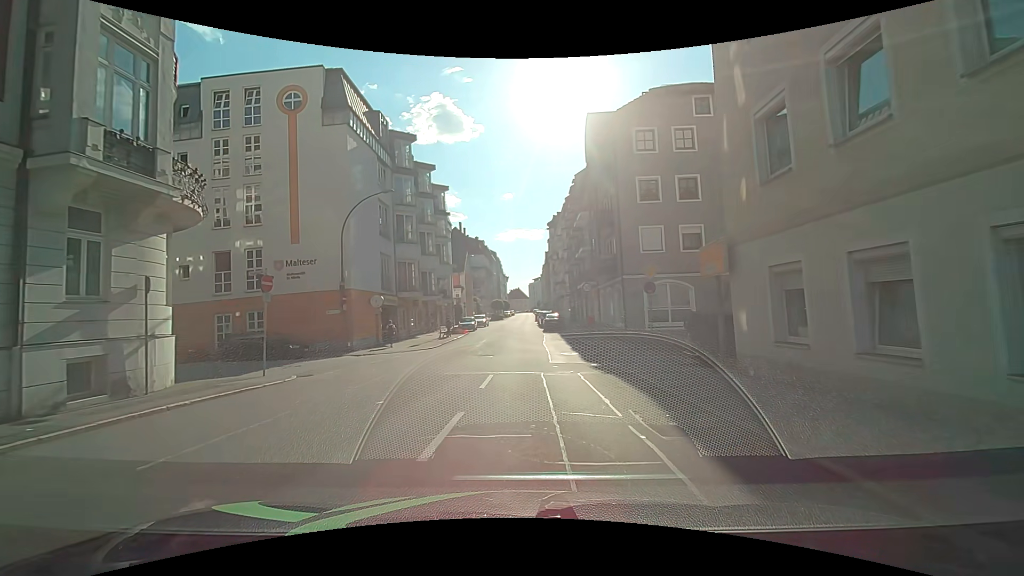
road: tertiary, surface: asphalt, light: Day
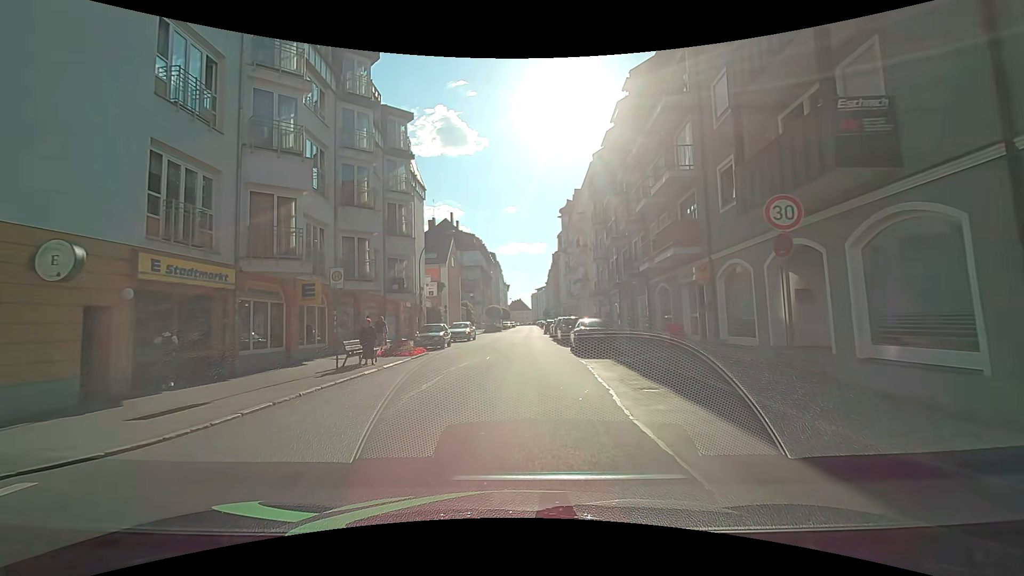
(-0.4, +21.5) m; -1°
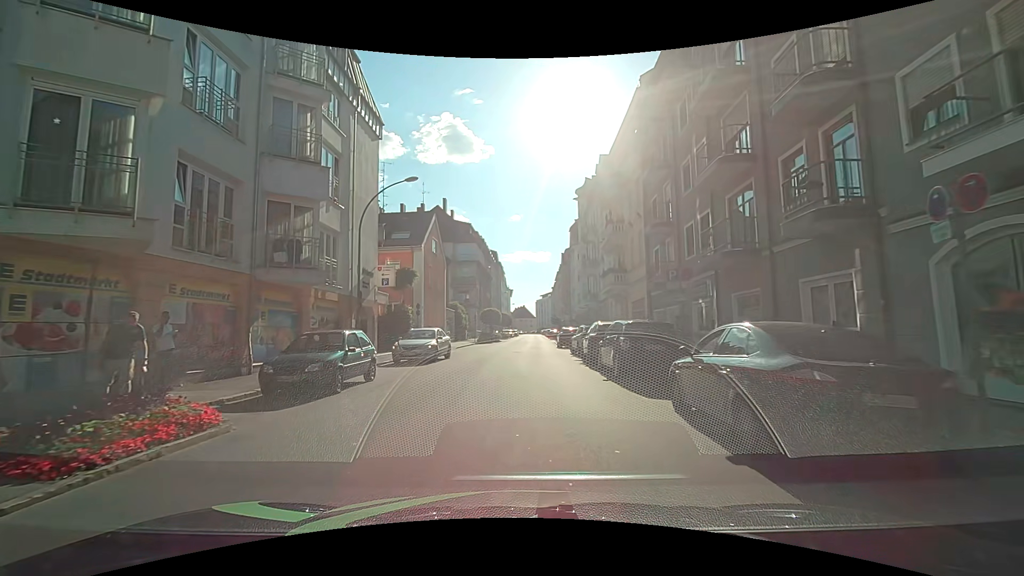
(+0.1, +15.9) m; +1°
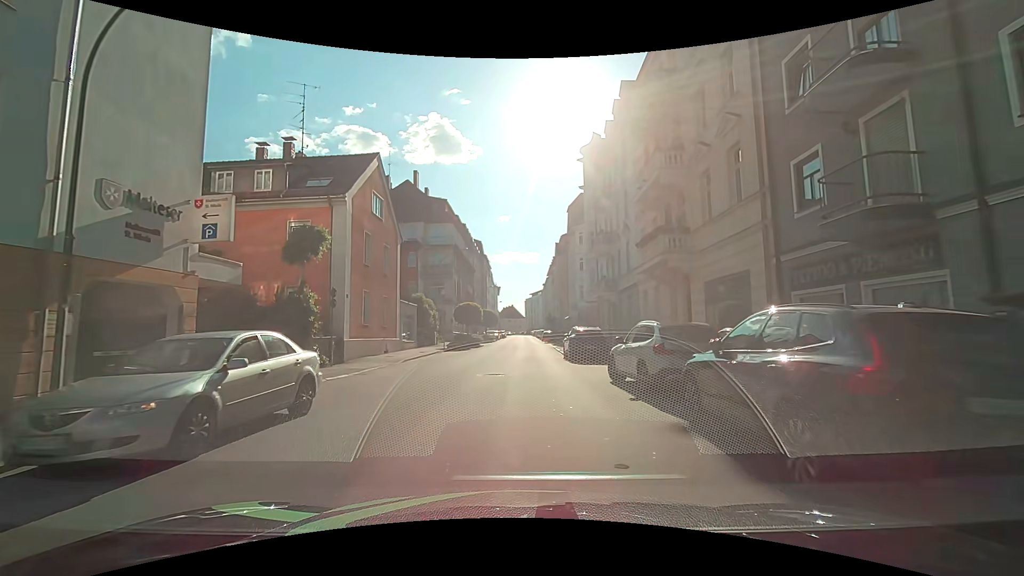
(0.0, +14.8) m; 0°
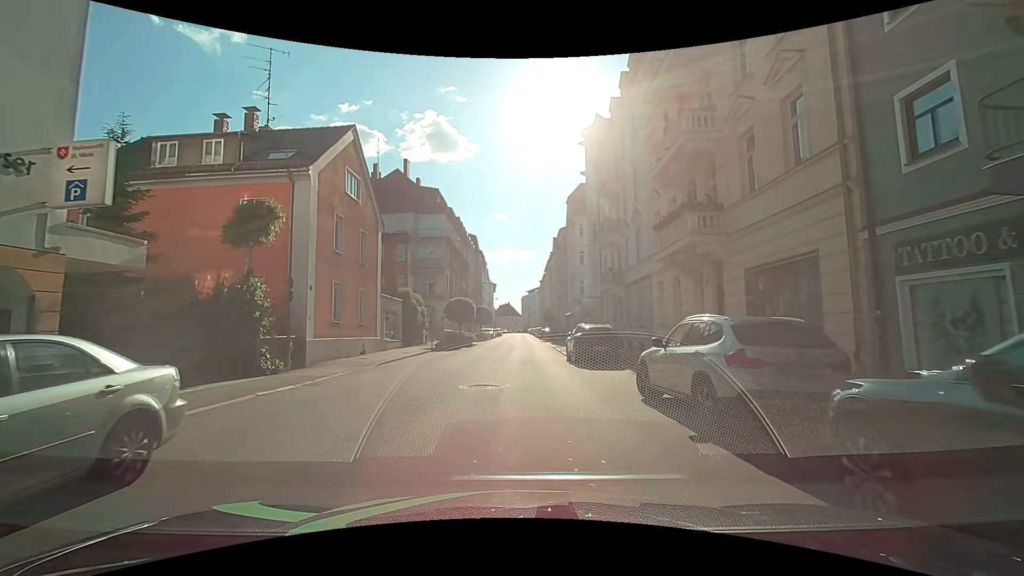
(0.0, +3.7) m; +1°
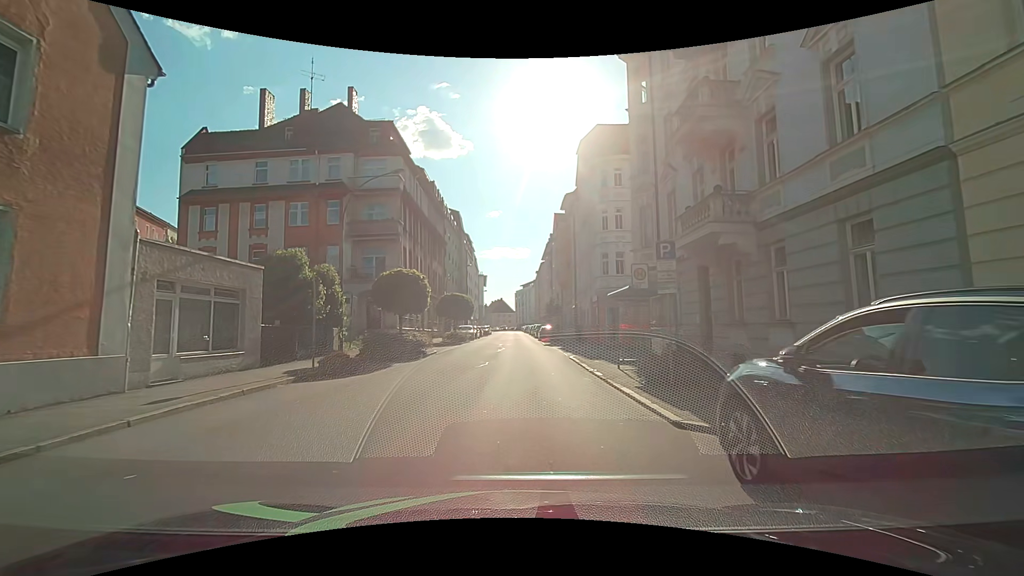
(+0.1, +18.7) m; +1°
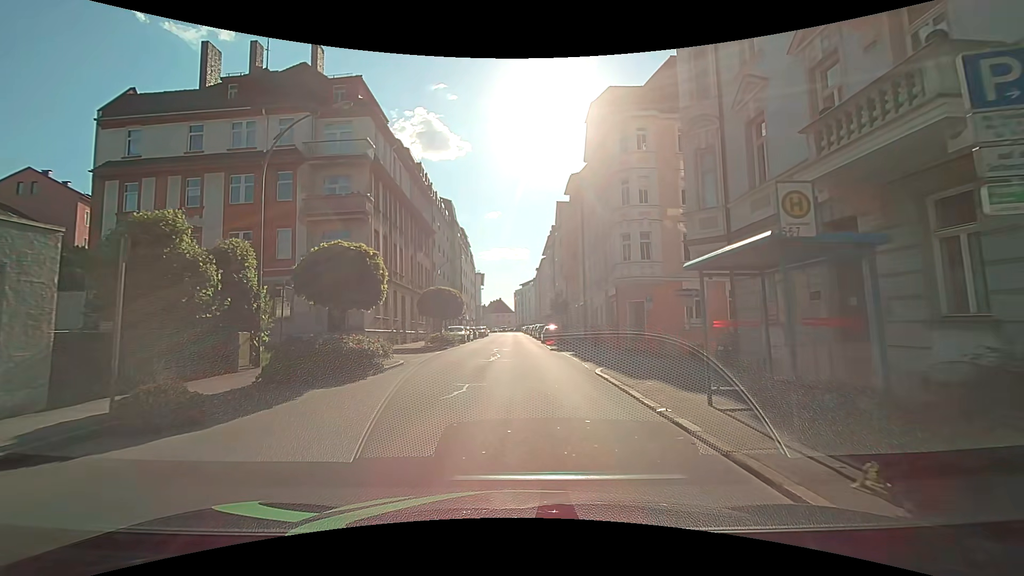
(0.0, +7.6) m; 0°
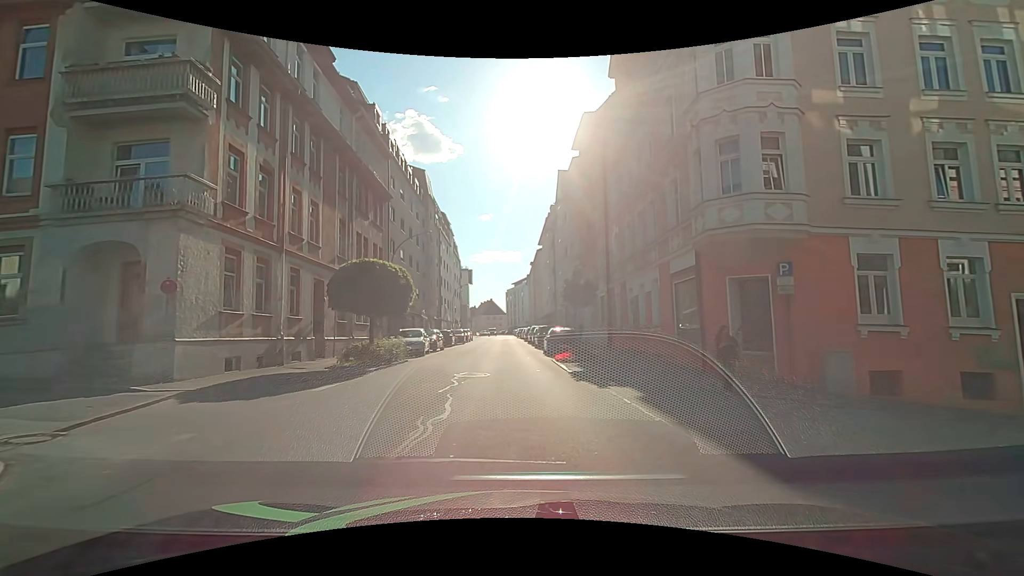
(0.0, +15.3) m; +1°
(0, +10) (0, +20) (-1, +30) (-1, +40) (-1, +50) (-1, +60) (-1, +70) (-2, +80) (-2, +90) (-3, +100) m
